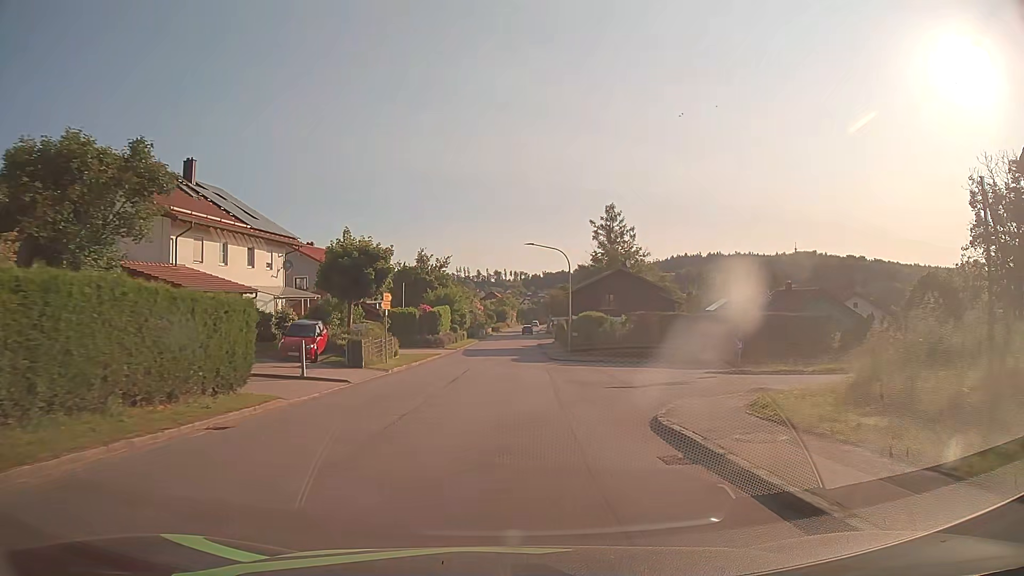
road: tertiary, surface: asphalt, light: Day
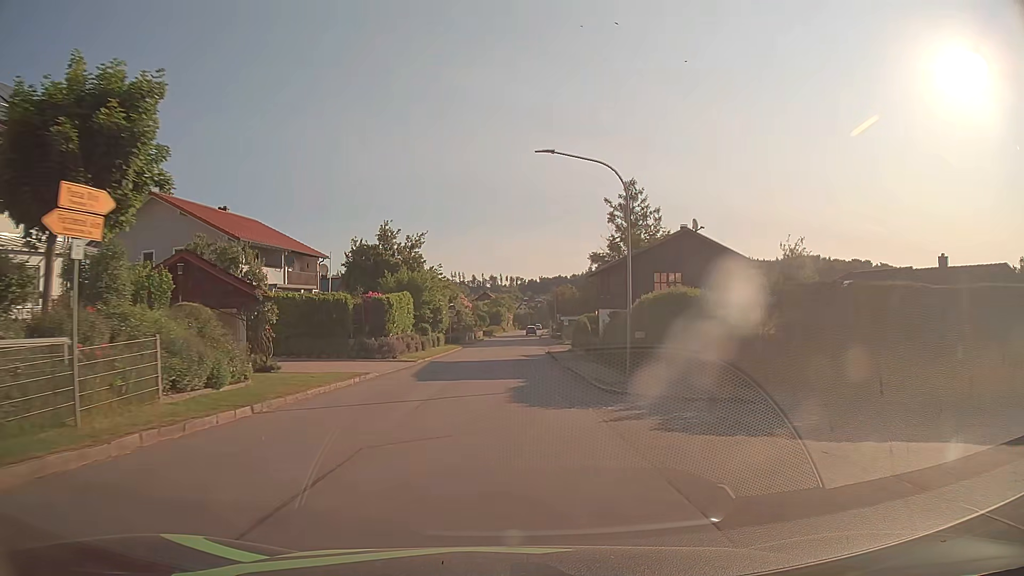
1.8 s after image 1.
(+0.1, +22.8) m; 0°
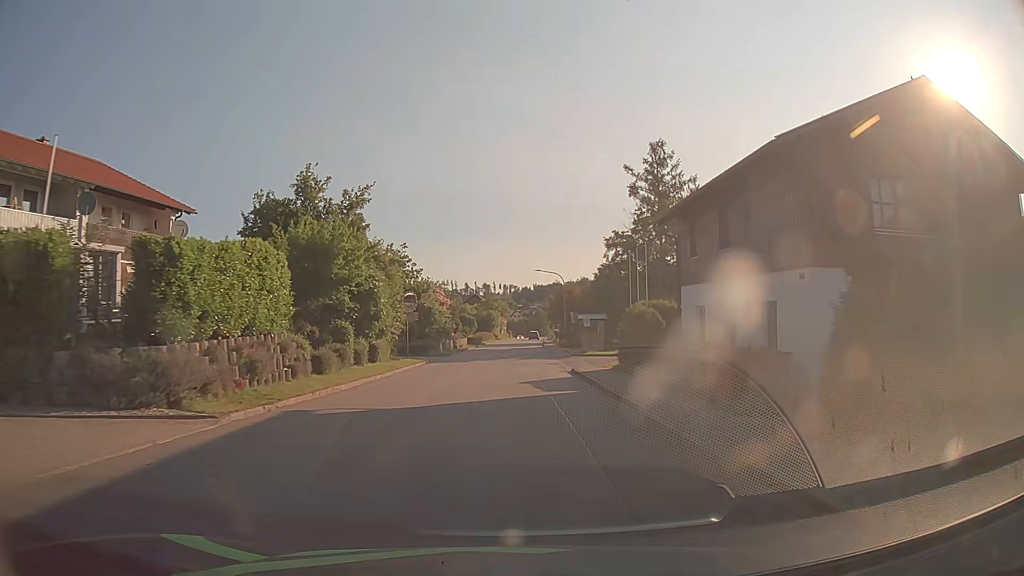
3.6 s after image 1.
(+0.1, +22.9) m; 0°
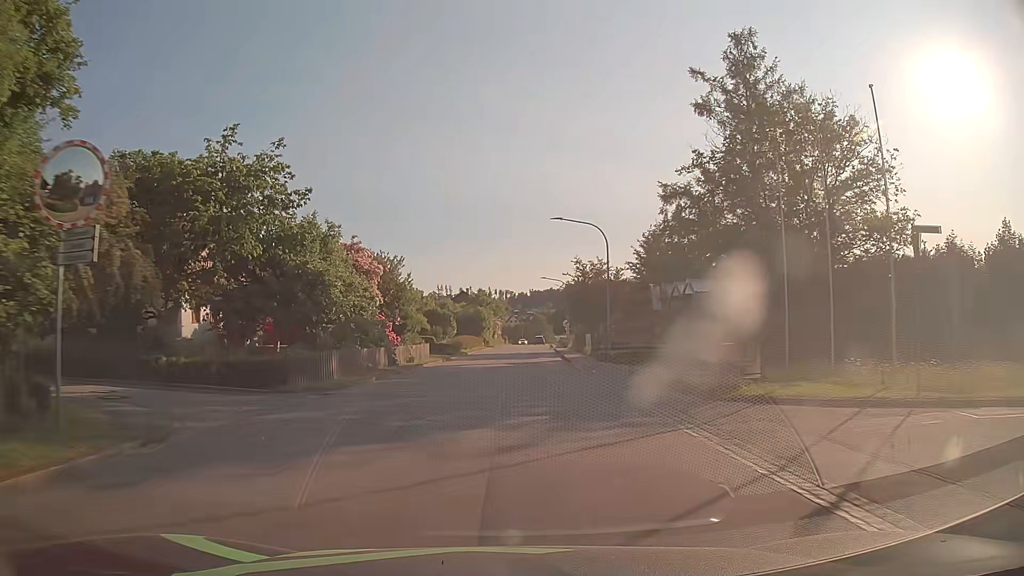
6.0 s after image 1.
(+0.1, +30.5) m; 0°
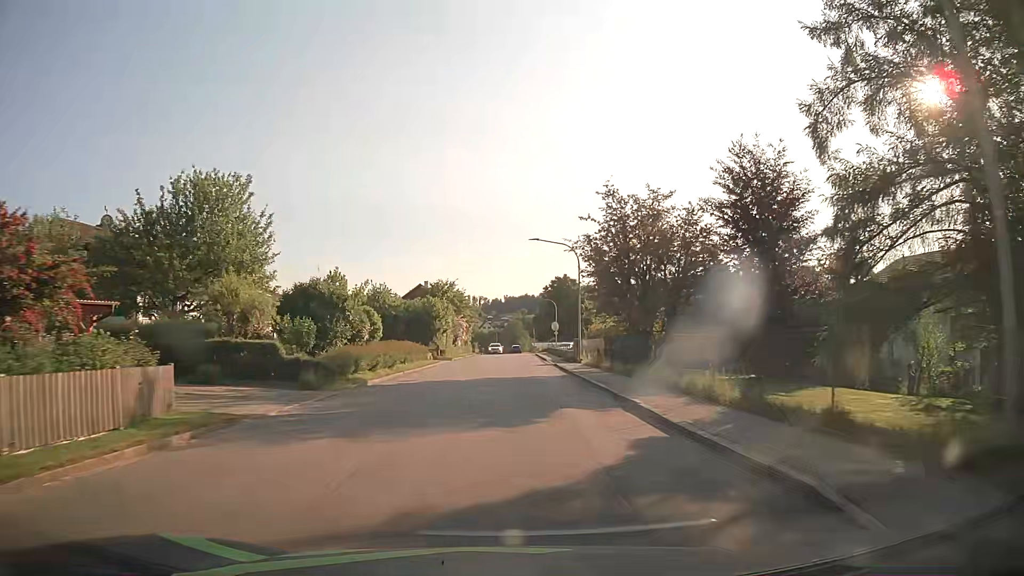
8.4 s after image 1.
(+0.7, +30.4) m; +3°
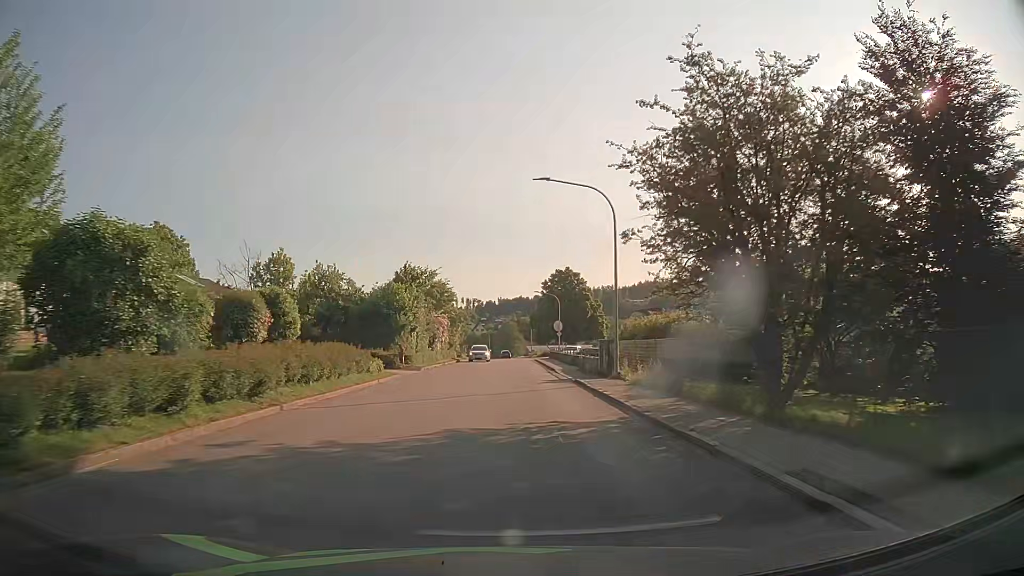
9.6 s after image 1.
(+0.1, +15.2) m; 0°
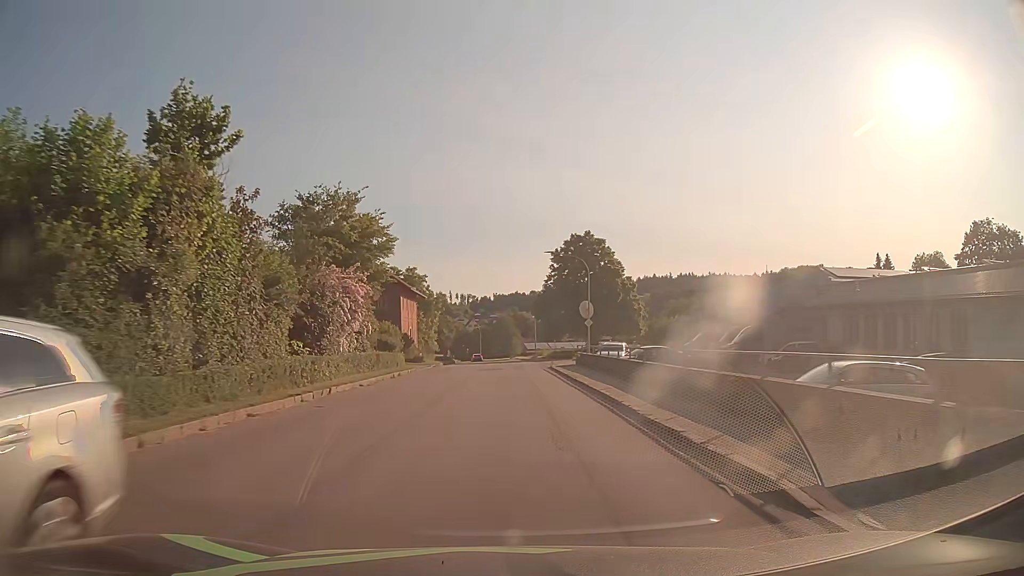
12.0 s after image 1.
(+0.2, +30.4) m; +1°
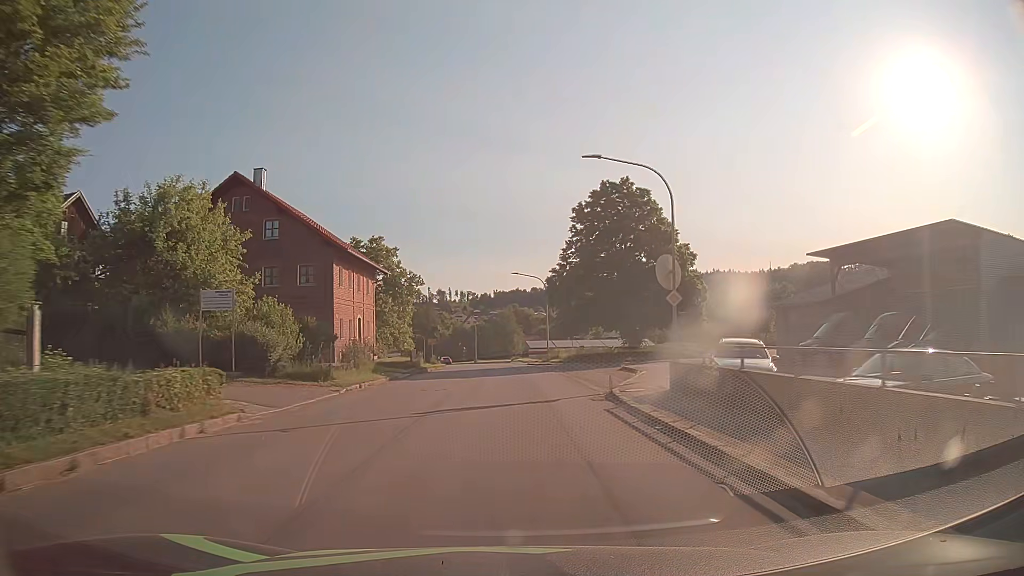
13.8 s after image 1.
(0.0, +22.9) m; 0°
(0, +10) (0, +20) (0, +30) (-1, +40) (-1, +50) (-2, +60) (-2, +70) (-3, +80) (-4, +90) (-6, +100) m
